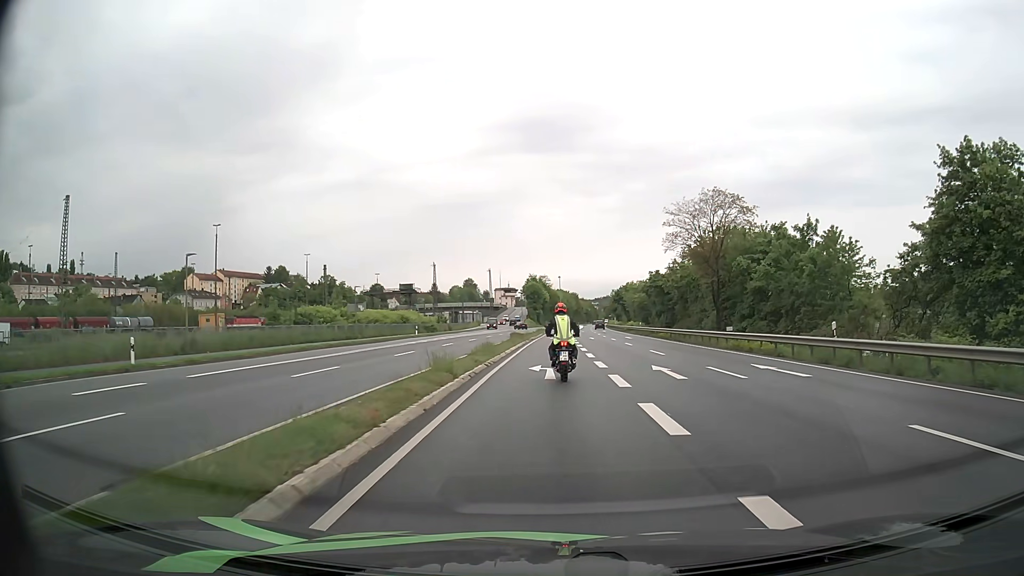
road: primary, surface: asphalt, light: Day
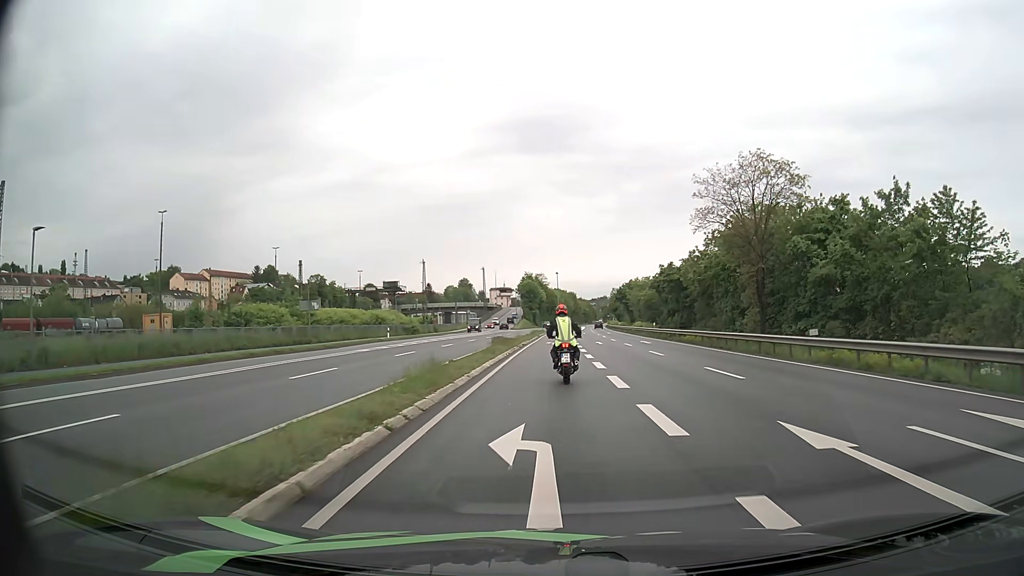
(+0.1, +11.9) m; +1°
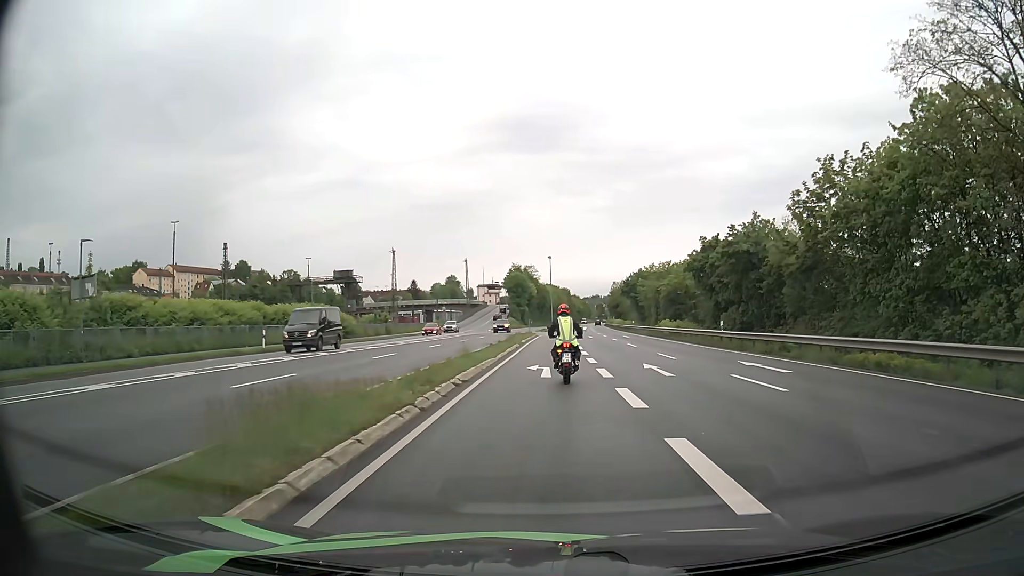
(+0.1, +27.3) m; +1°
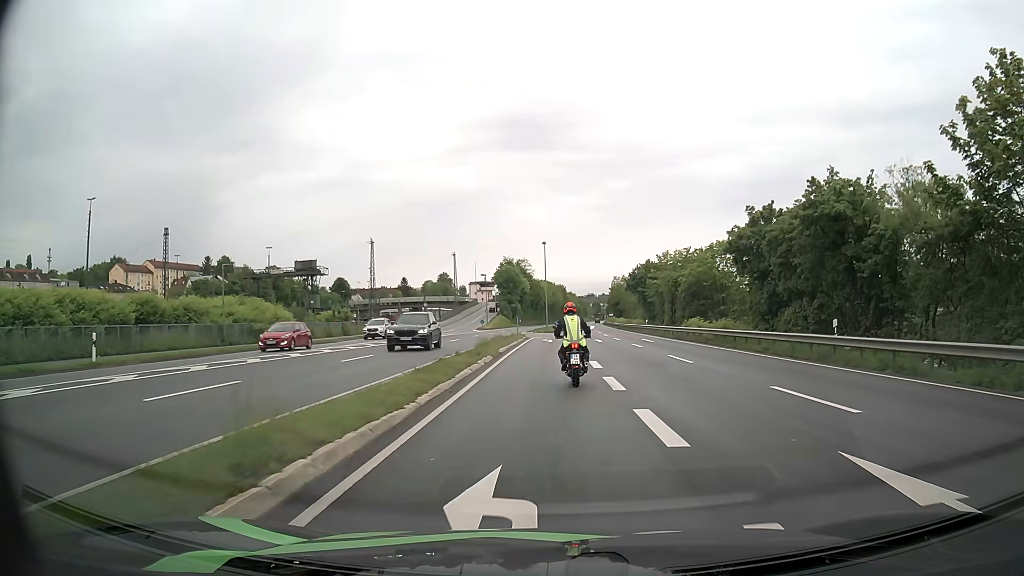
(+0.1, +15.4) m; +1°
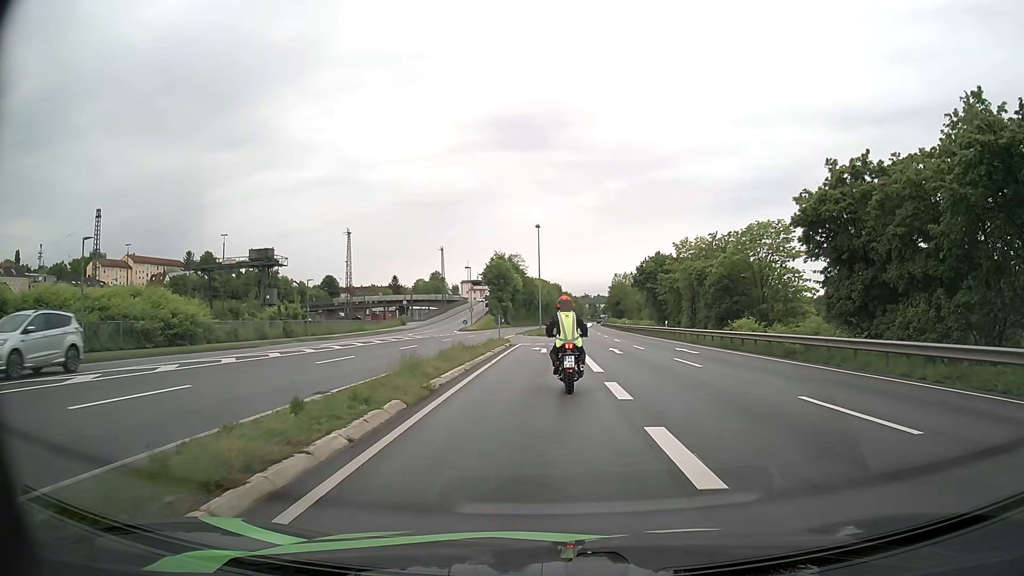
(0.0, +13.9) m; 0°
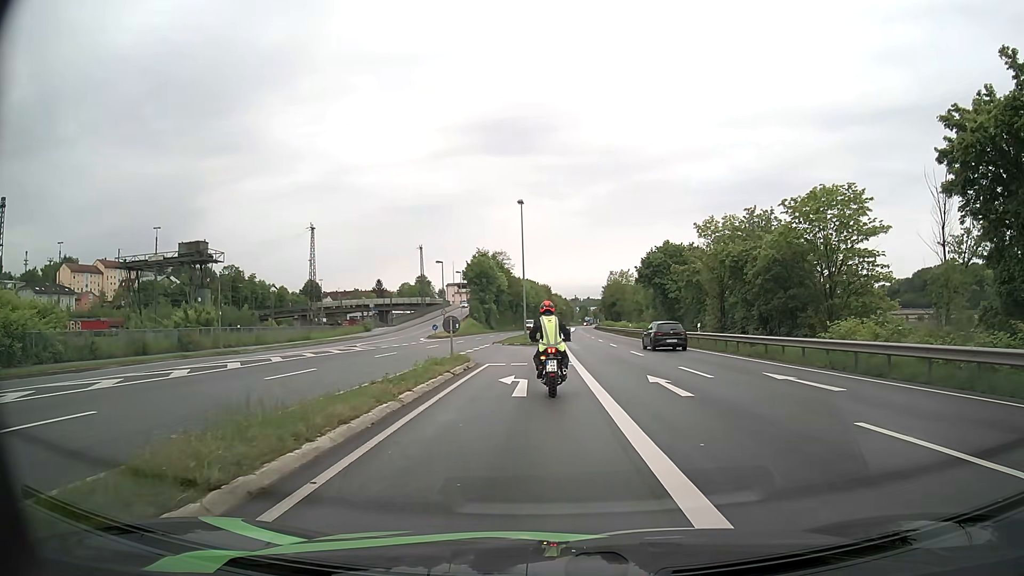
(+0.1, +14.8) m; +1°
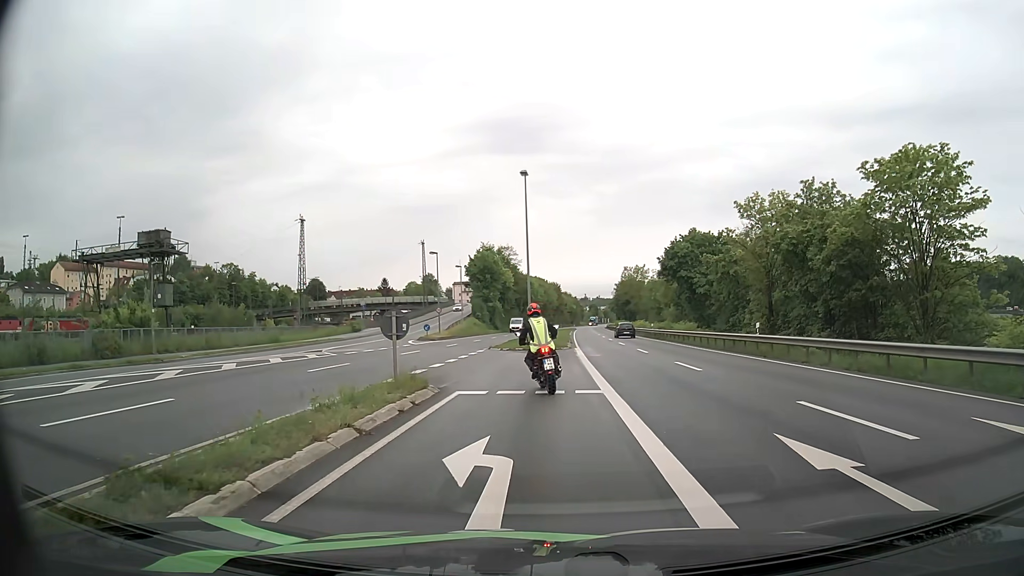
(0.0, +9.4) m; -1°
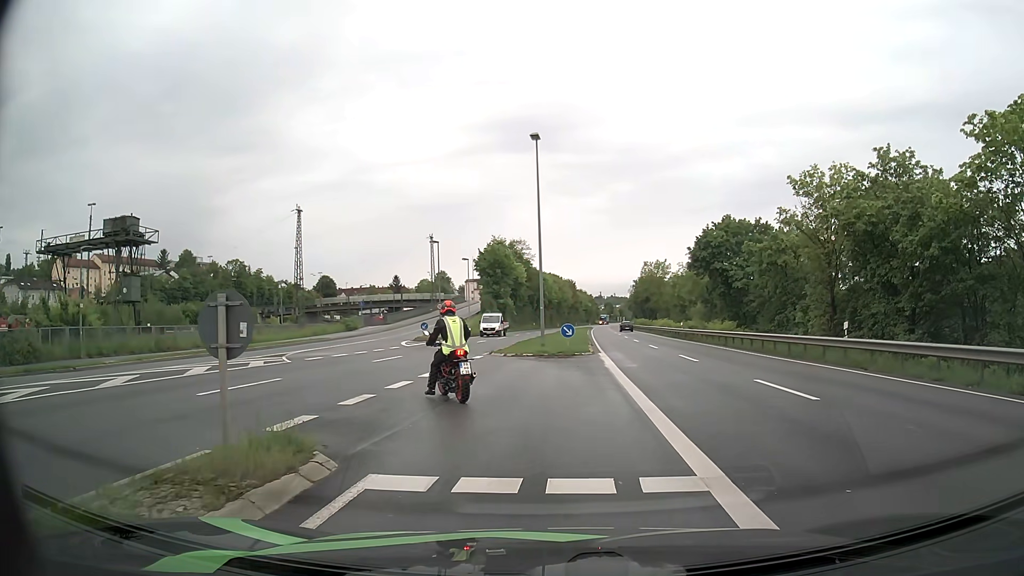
(-0.1, +7.5) m; -1°
(0, +10) (-2, +20) (-6, +29) (-10, +38) (-12, +48) (-12, +58) (-12, +68) (-13, +78) (-13, +88) (-13, +98) m
